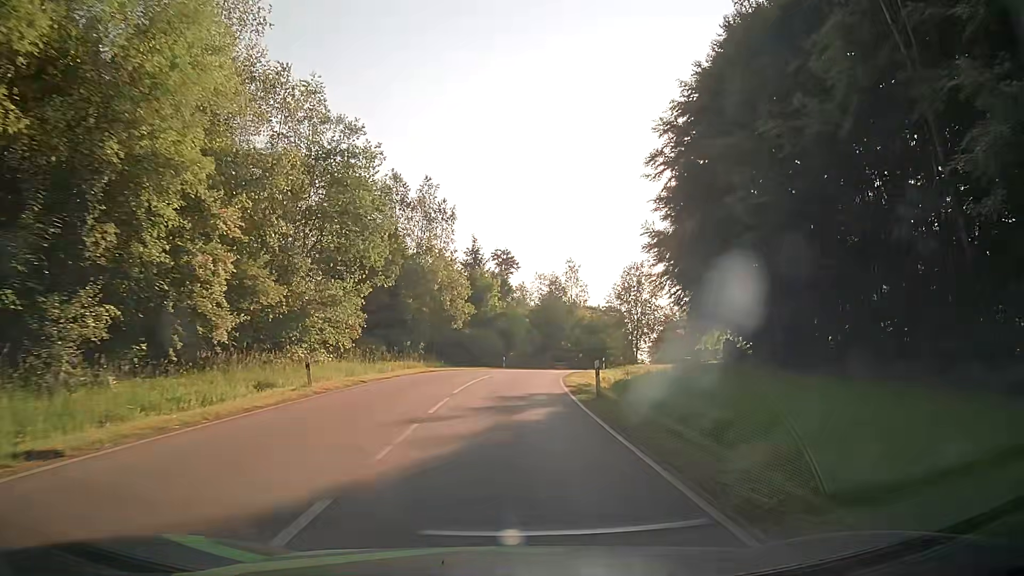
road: tertiary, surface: asphalt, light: Day
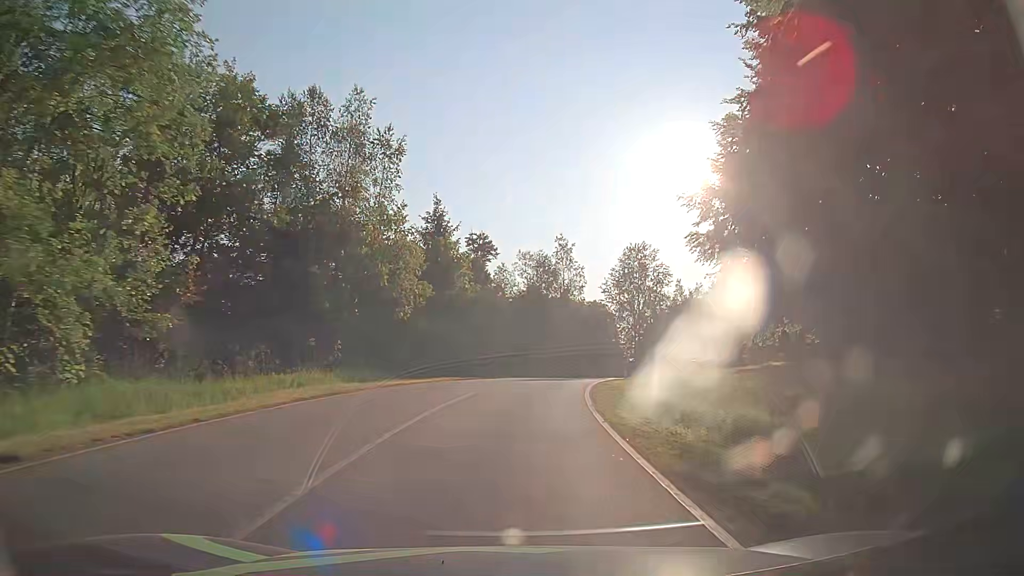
(+0.4, +18.0) m; +2°
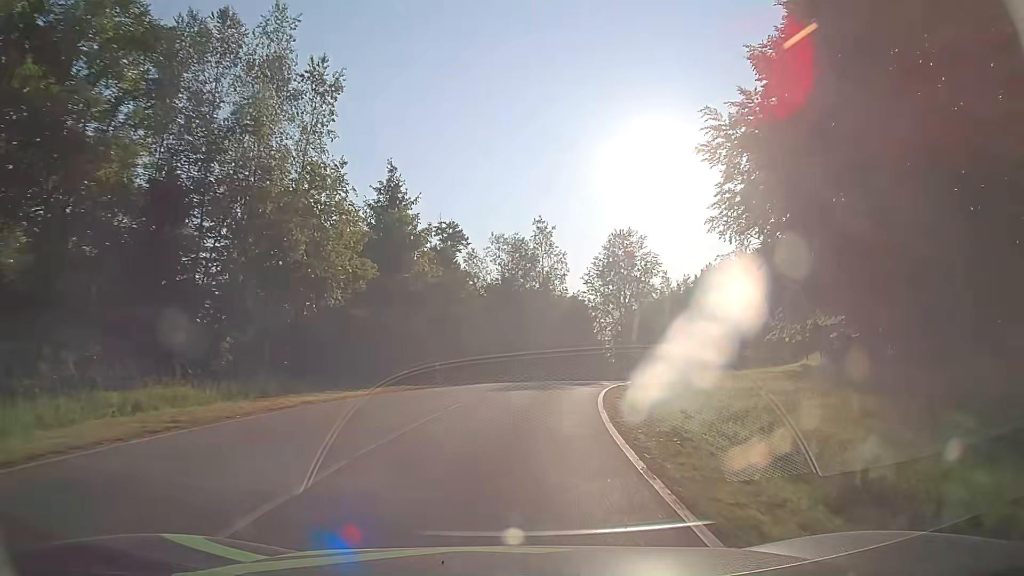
(+0.2, +9.0) m; +3°
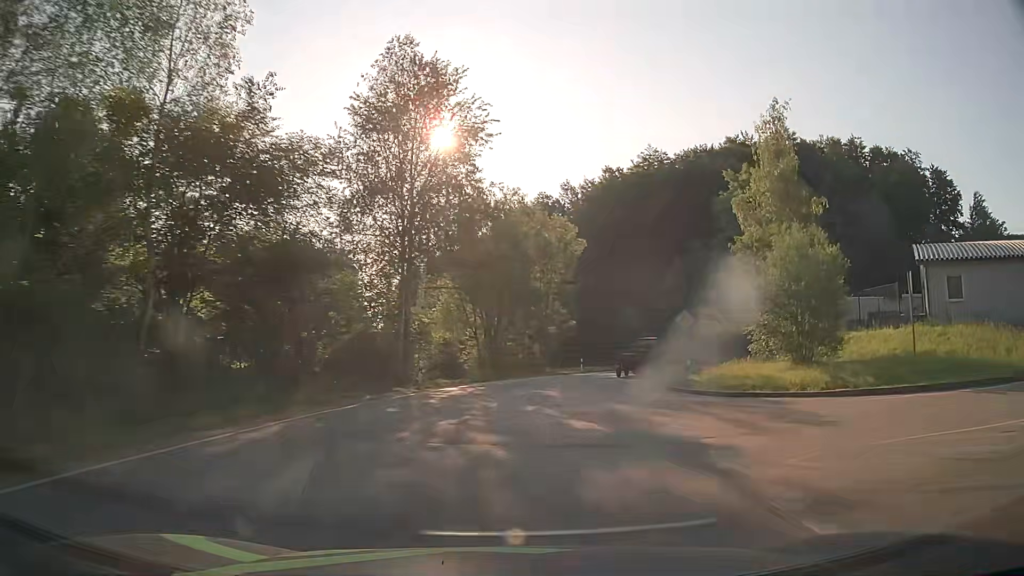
(+6.8, +44.7) m; +20°
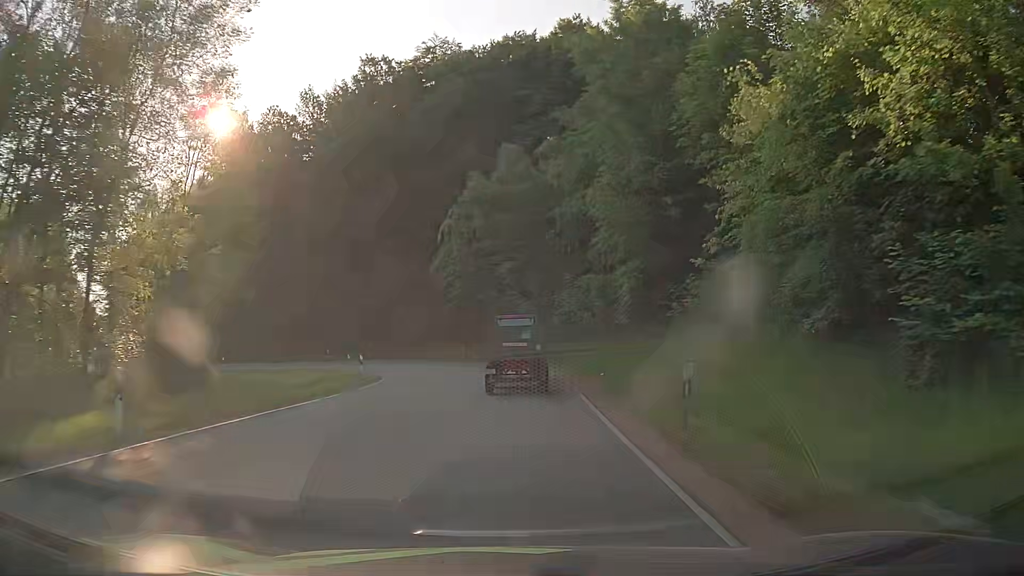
(+7.0, +37.9) m; +20°
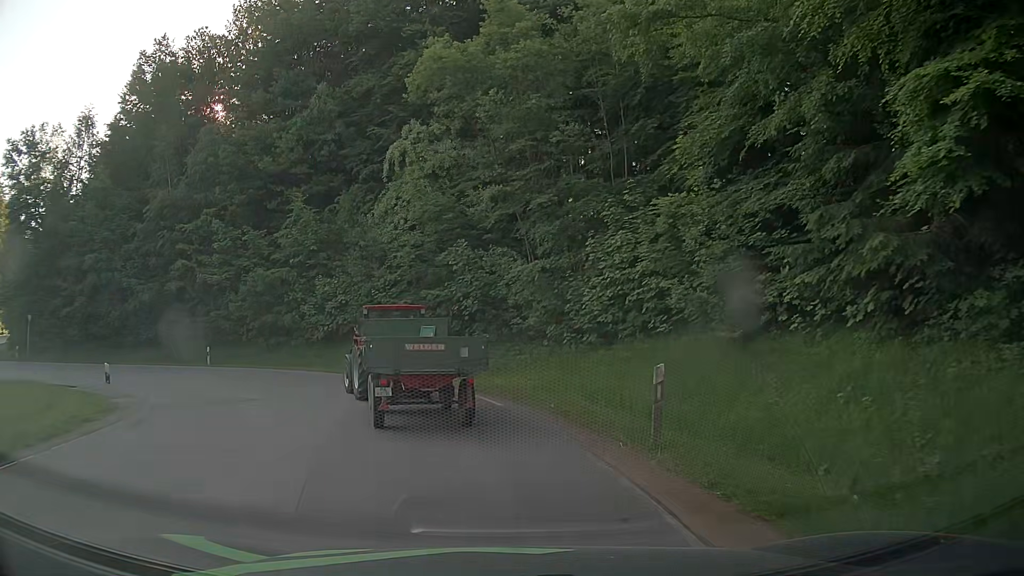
(+0.6, +21.9) m; +1°
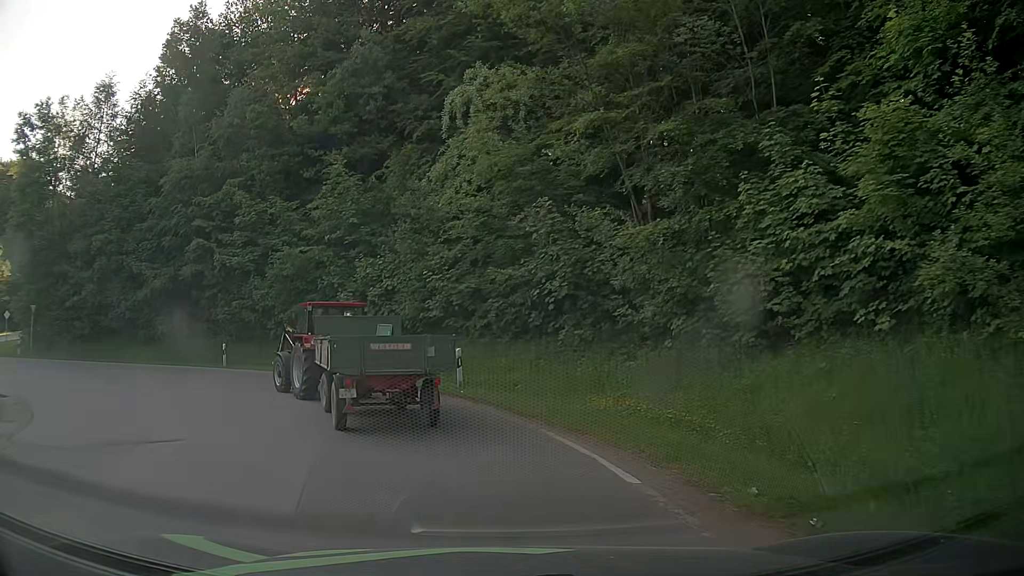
(-0.4, +7.4) m; -6°
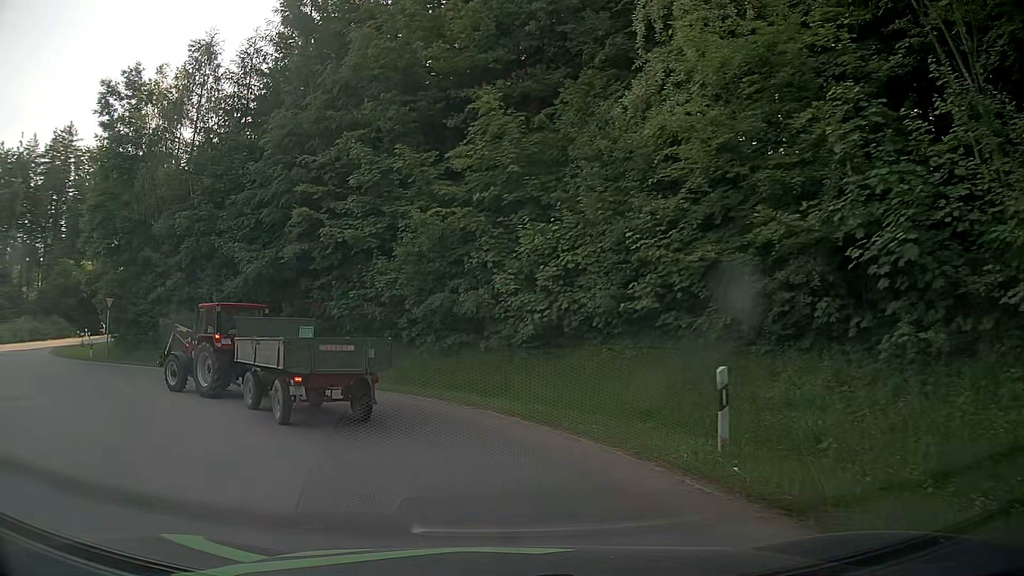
(-1.3, +9.1) m; -18°
